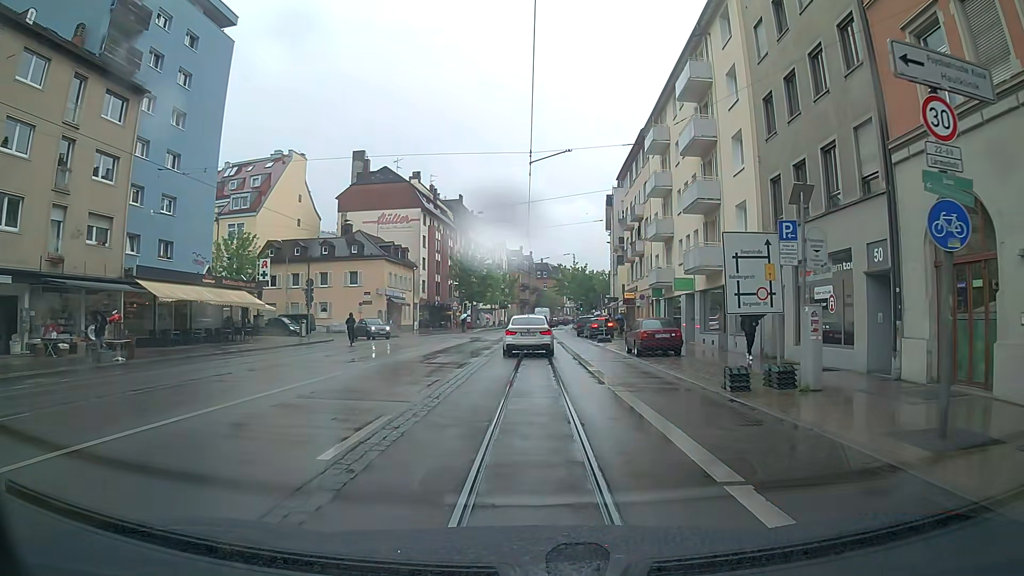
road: primary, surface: asphalt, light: Day
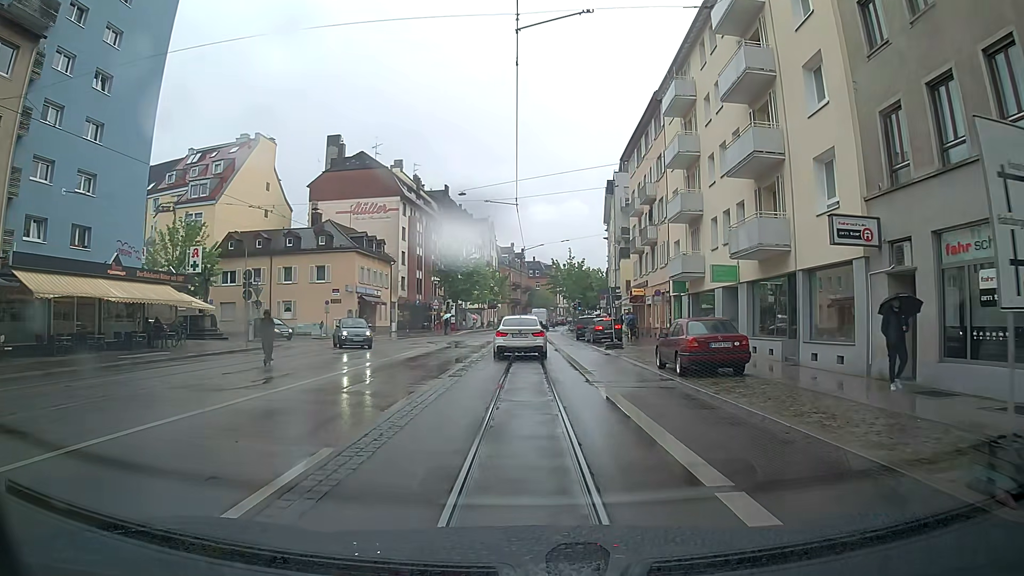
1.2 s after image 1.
(+0.2, +8.5) m; +2°
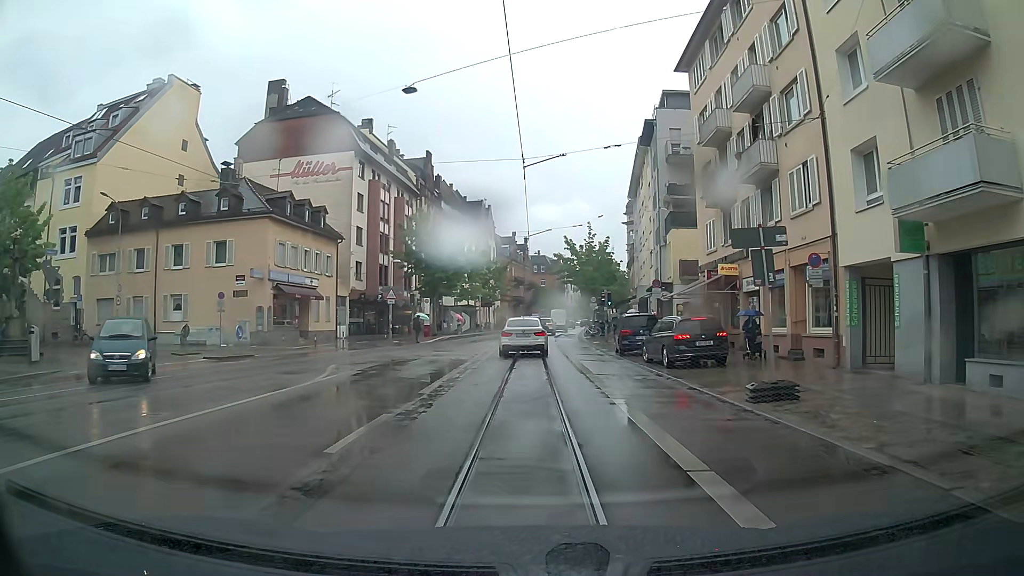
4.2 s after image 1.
(-0.1, +21.2) m; 0°
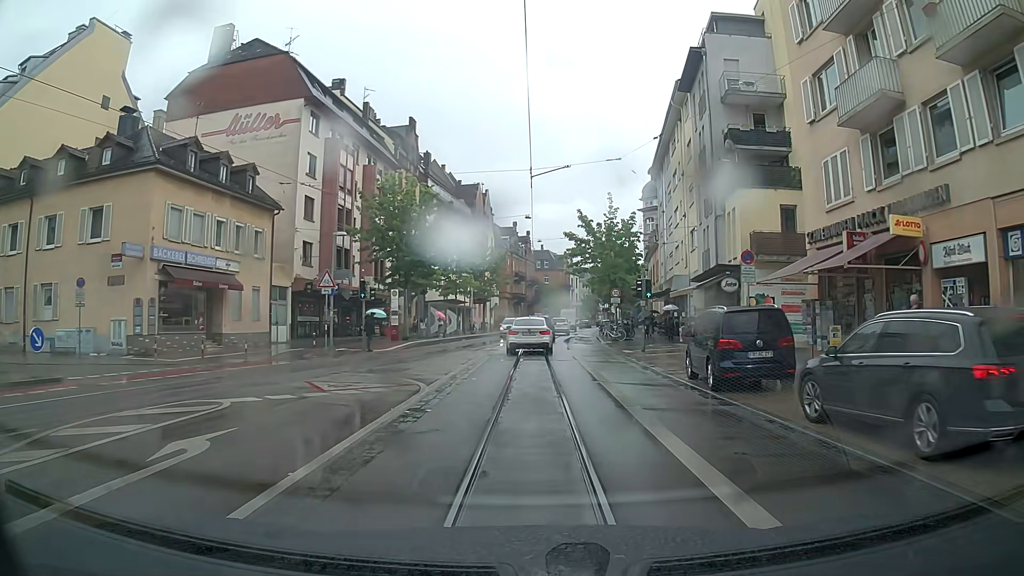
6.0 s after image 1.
(-0.1, +13.4) m; -1°
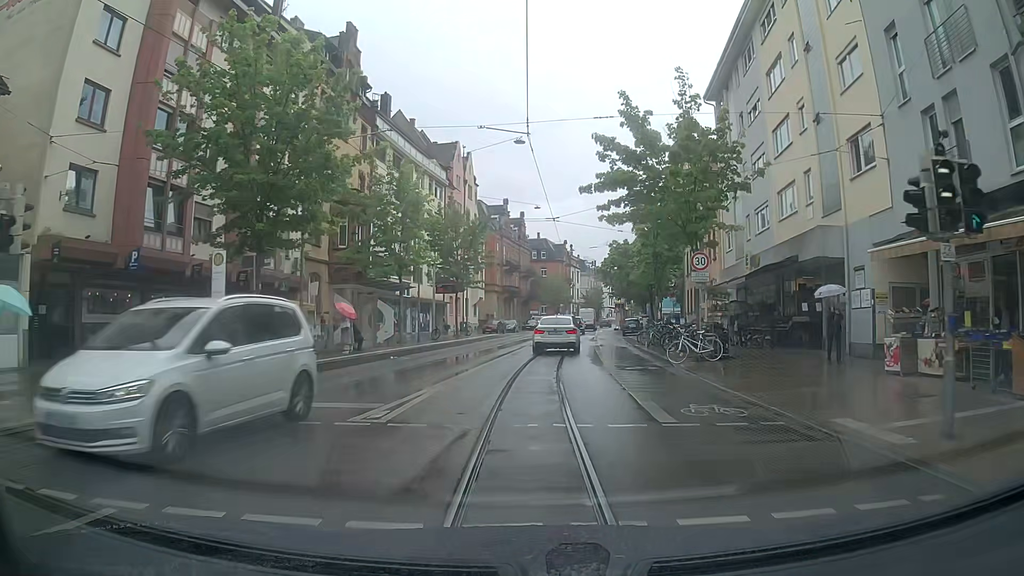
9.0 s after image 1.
(0.0, +22.6) m; 0°
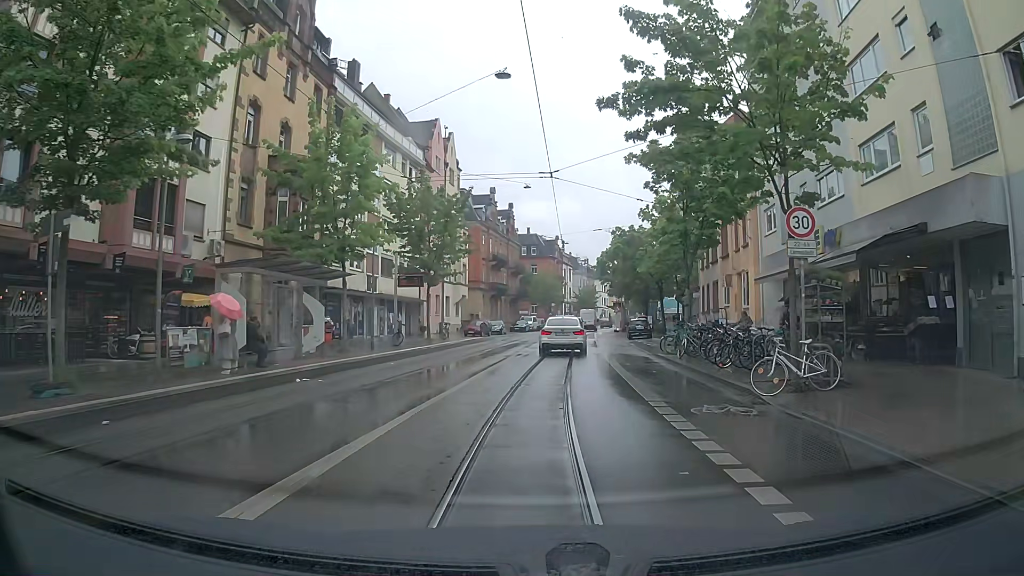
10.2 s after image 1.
(+0.1, +8.8) m; +1°
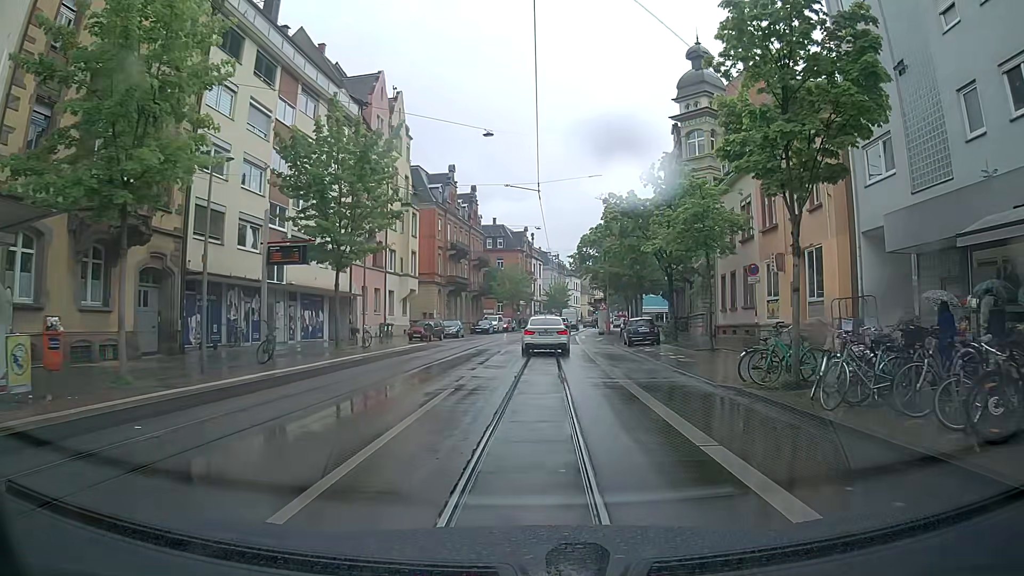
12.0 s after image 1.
(+0.3, +13.3) m; +4°
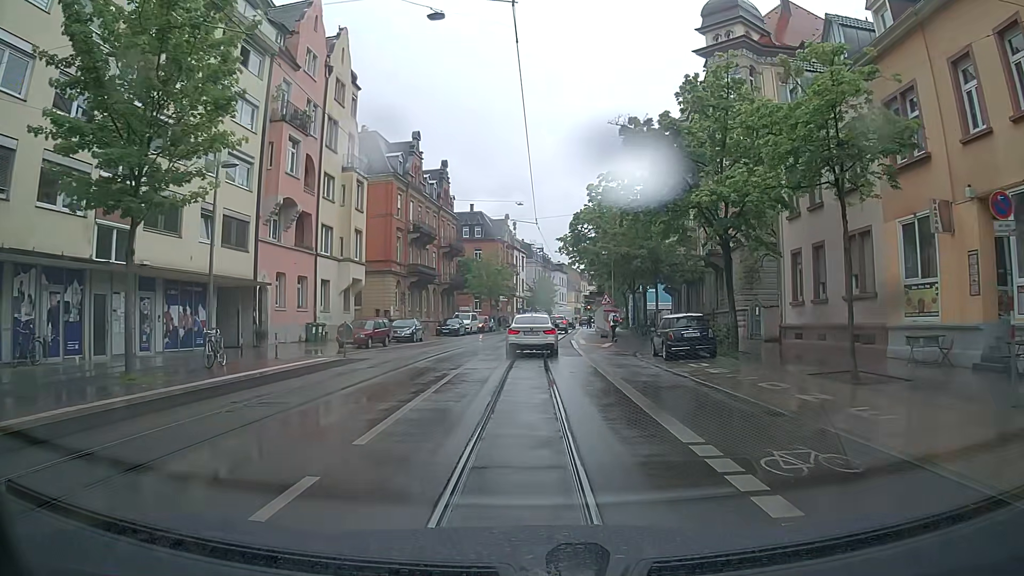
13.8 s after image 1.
(-0.1, +13.5) m; 0°
